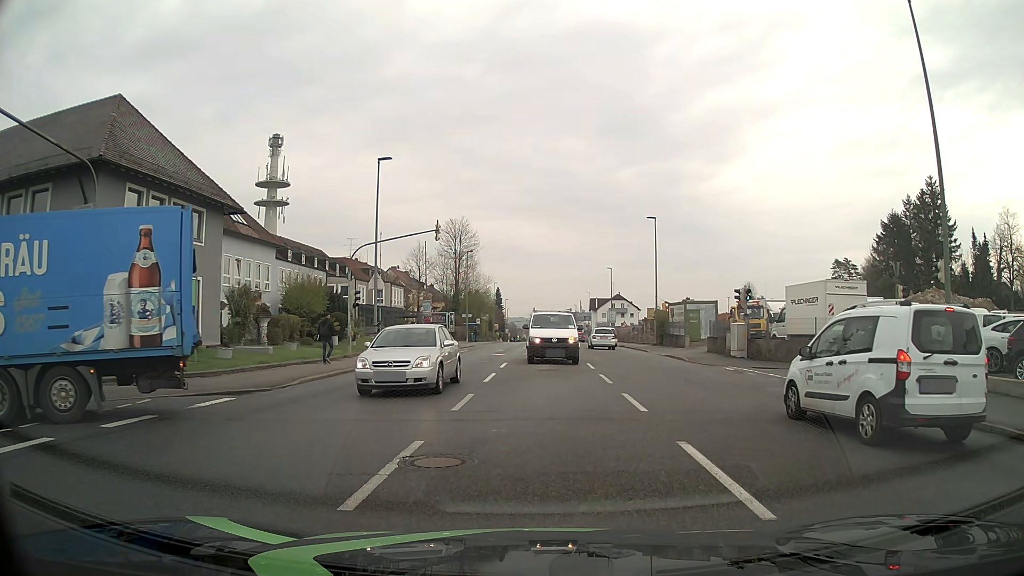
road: tertiary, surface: asphalt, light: Day
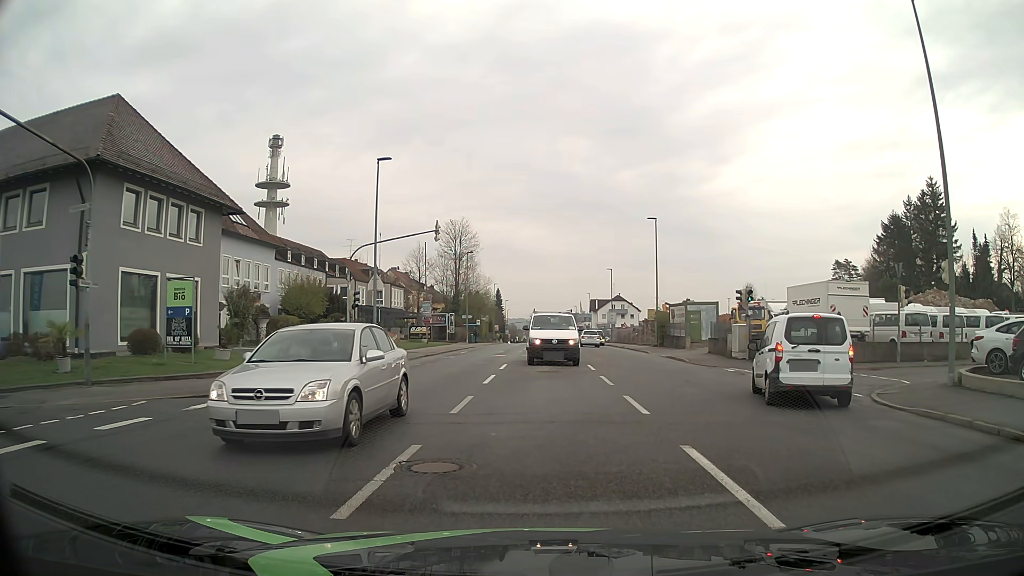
(0.0, +0.2) m; 0°
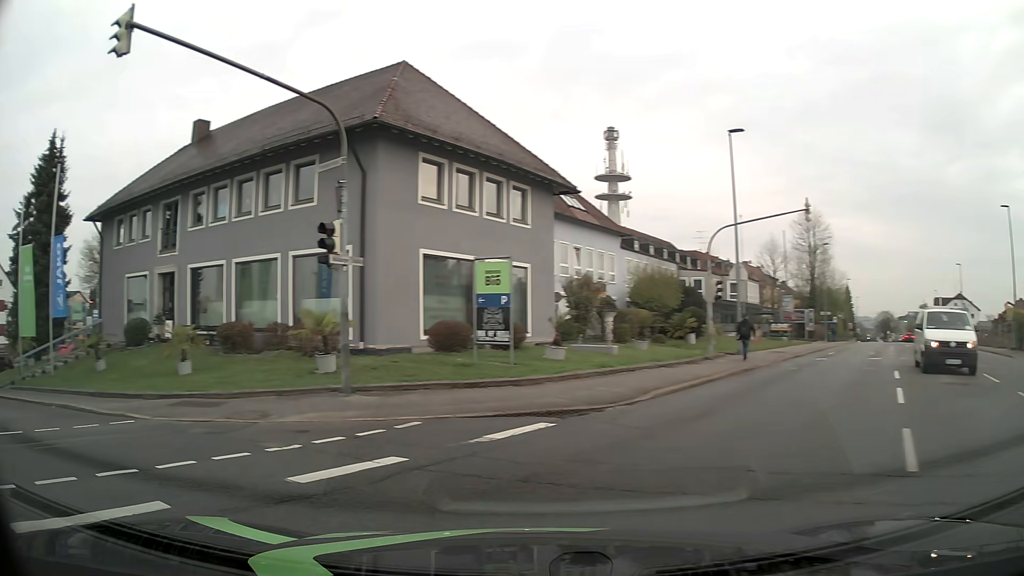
(-0.7, +4.9) m; -29°
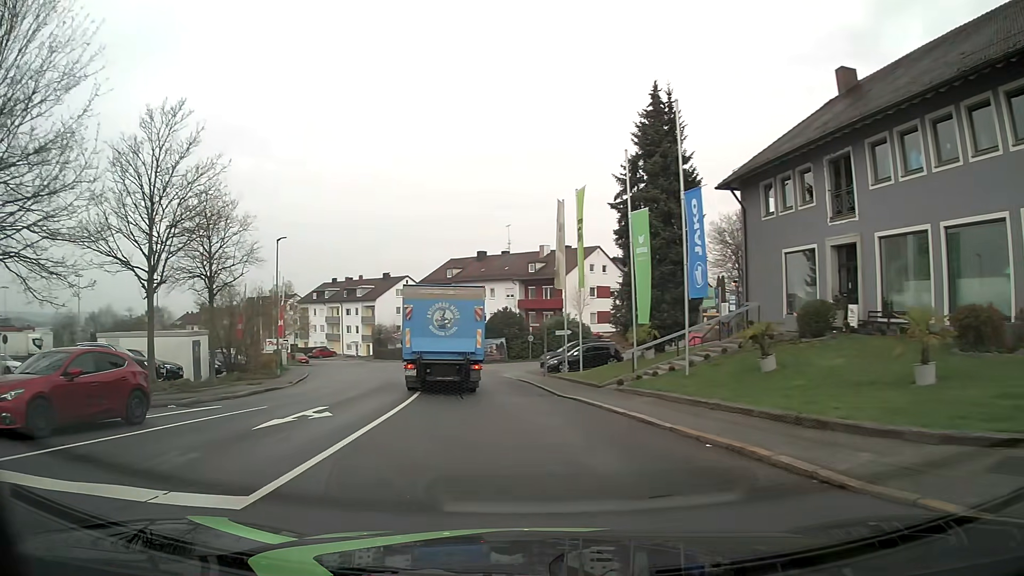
(-4.0, +6.3) m; -54°
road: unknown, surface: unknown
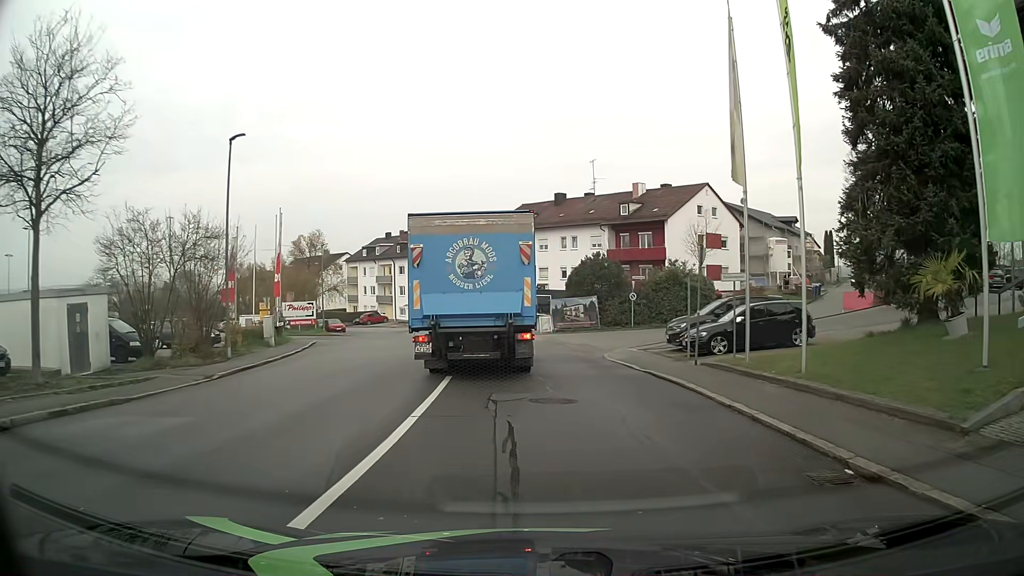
(-1.2, +16.2) m; -5°
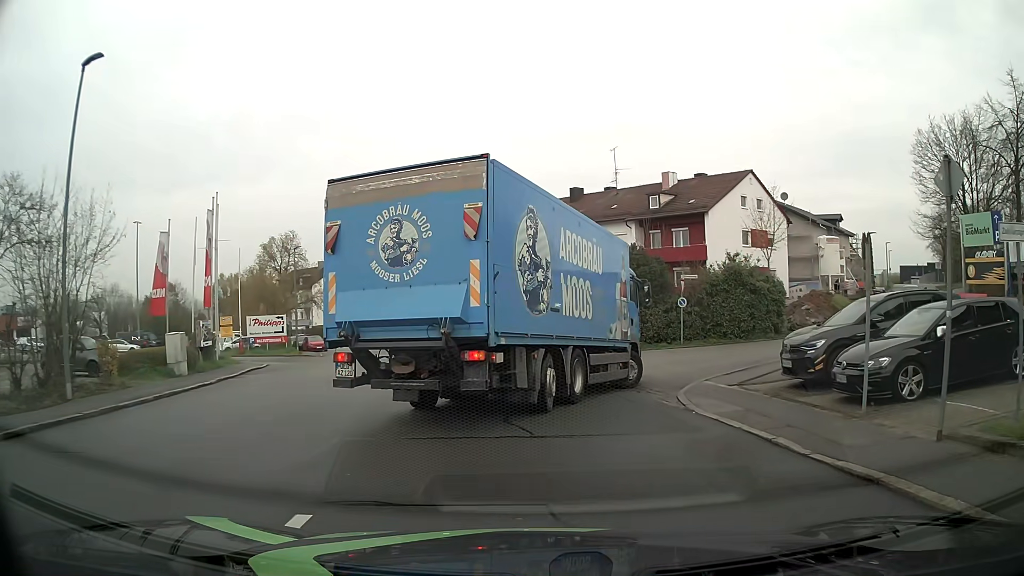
(-0.1, +9.9) m; -1°
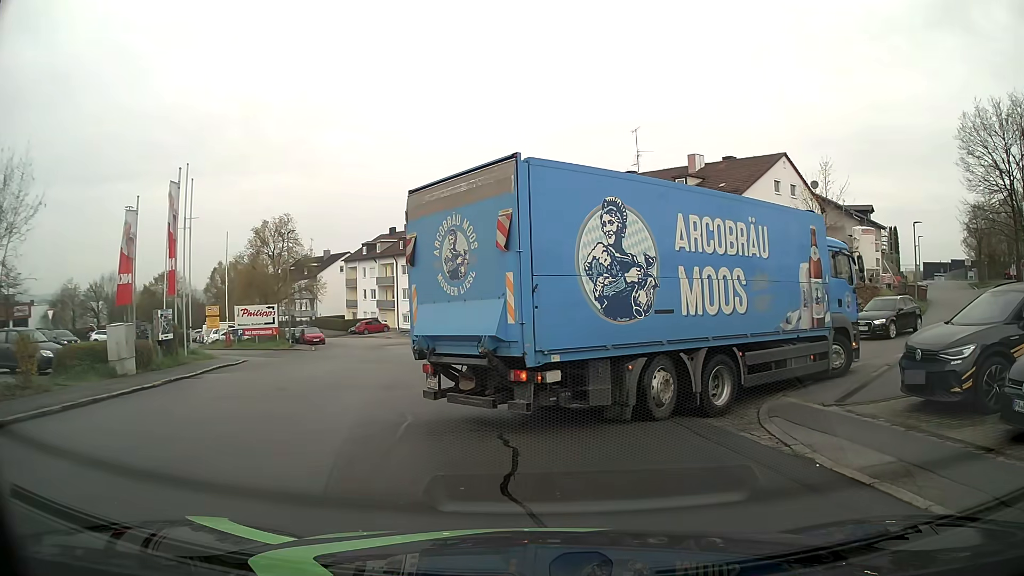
(0.0, +4.2) m; +1°
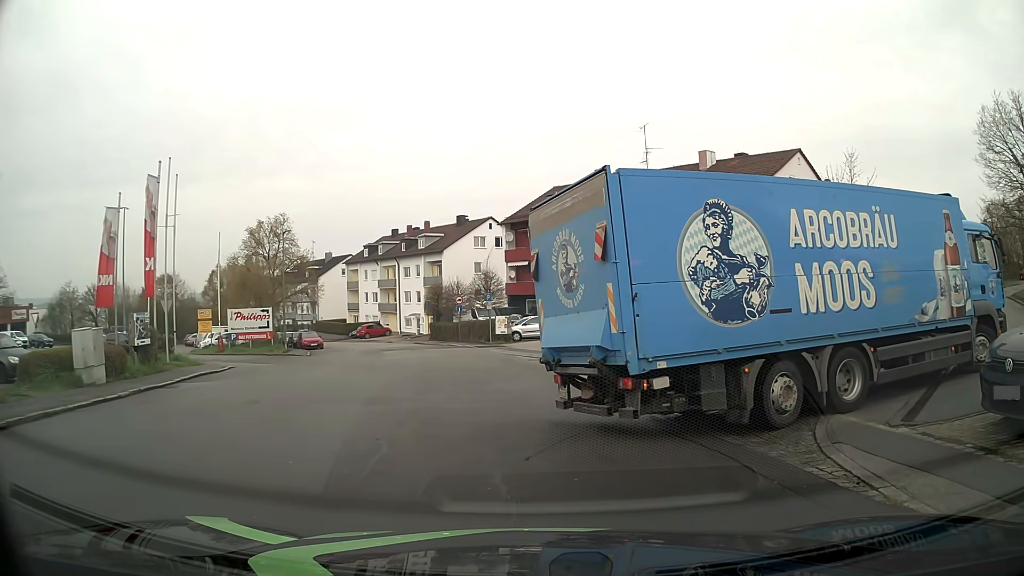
(0.0, +2.0) m; -3°
